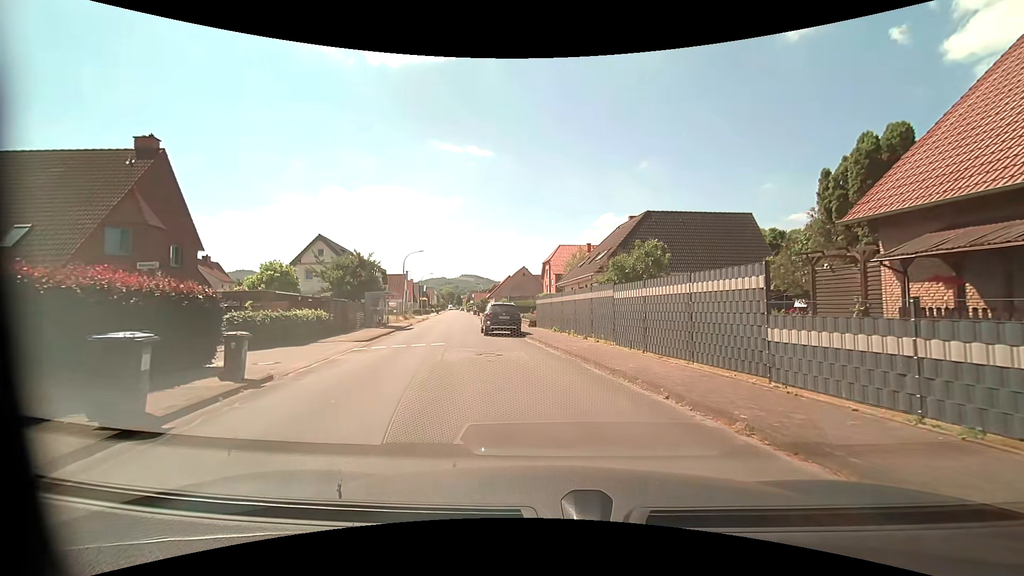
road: residential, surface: asphalt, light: Day
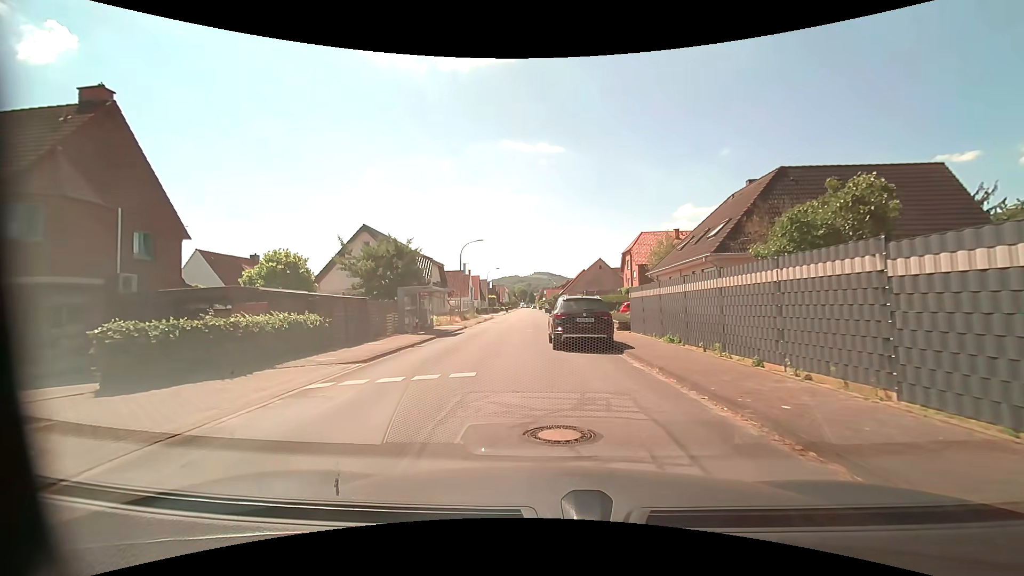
(-0.7, +9.0) m; -9°
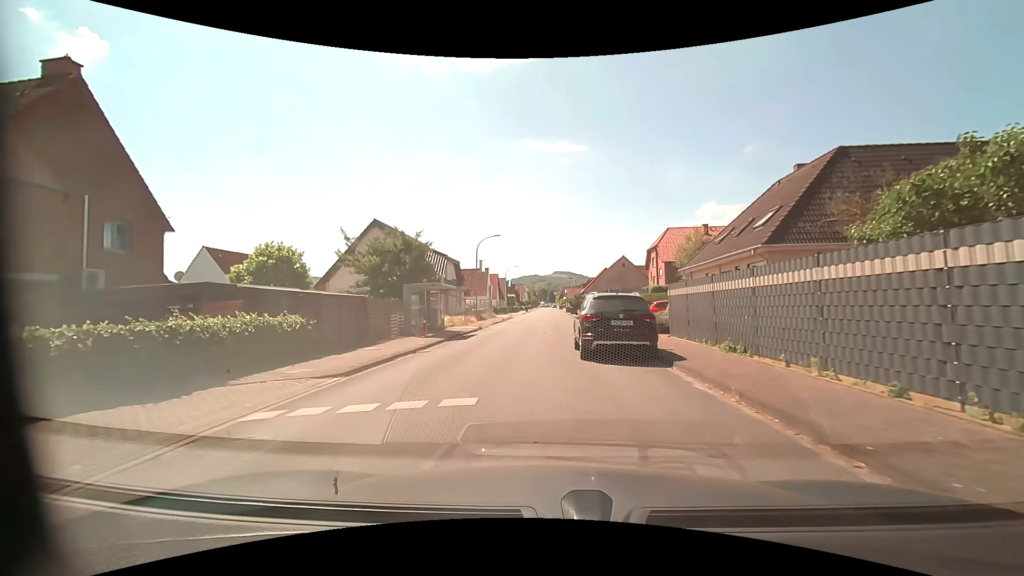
(-0.1, +2.8) m; -2°
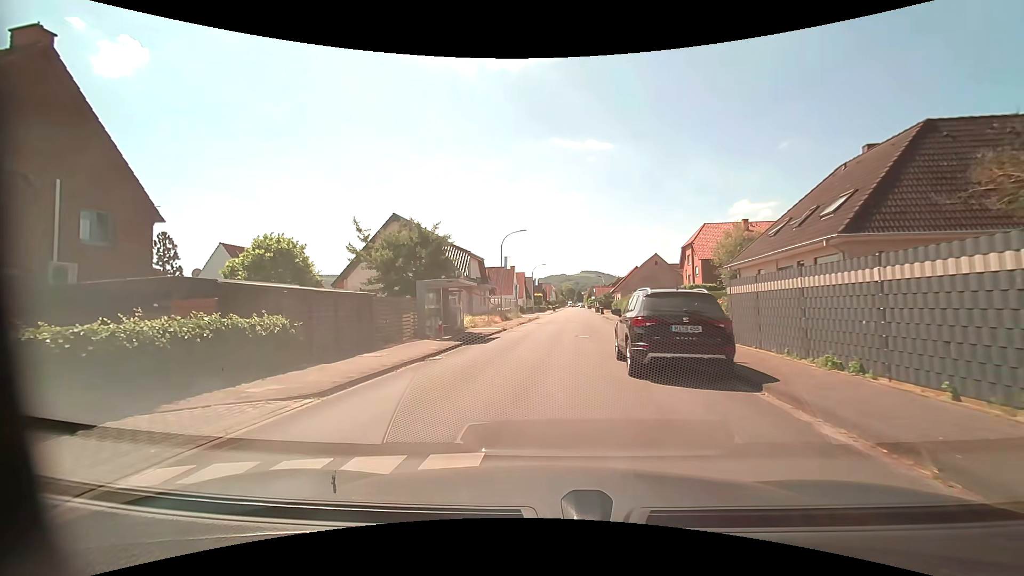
(-0.1, +2.7) m; -5°
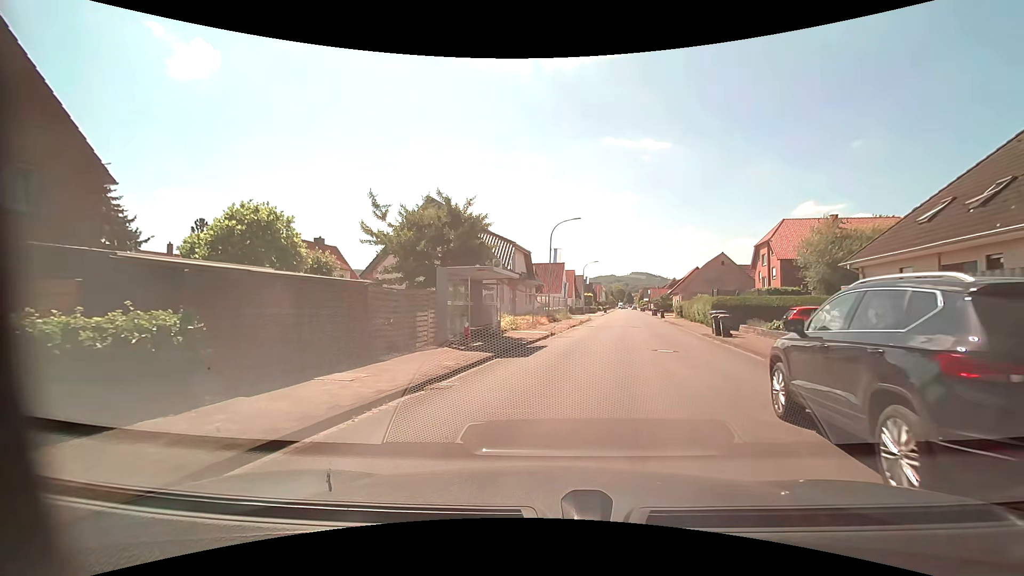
(-0.2, +5.6) m; -5°
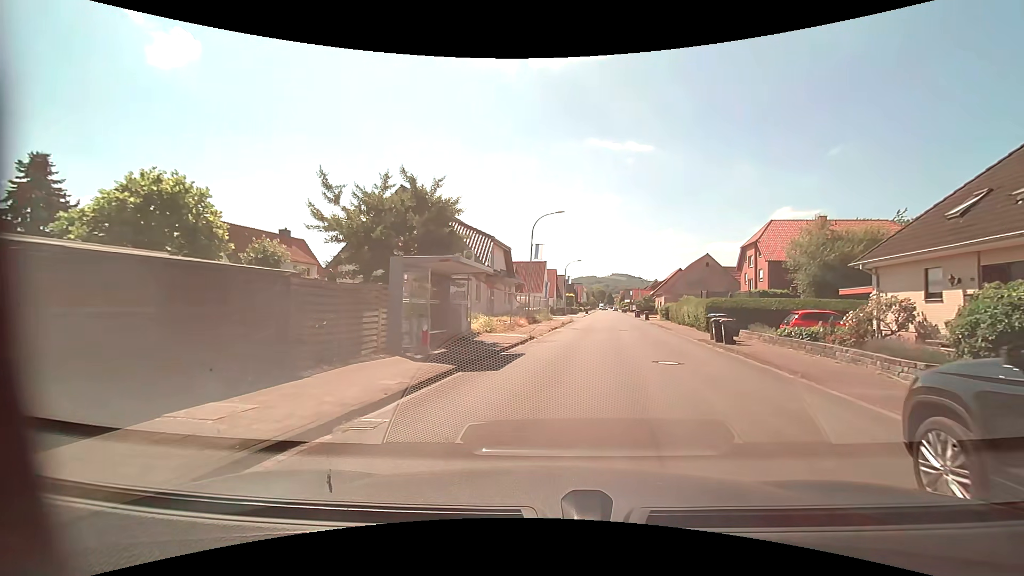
(+0.1, +2.9) m; +3°
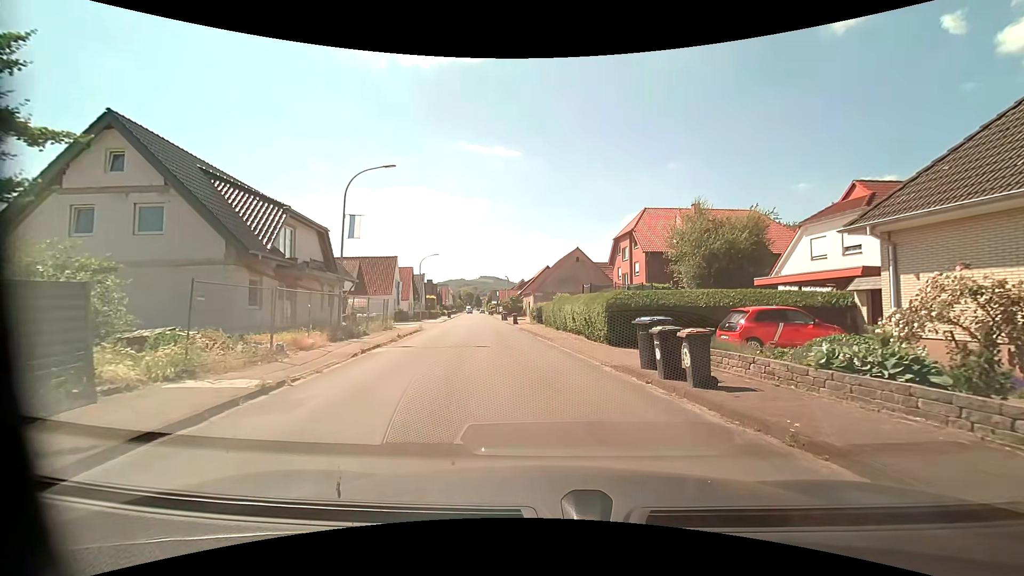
(+1.7, +11.6) m; +15°
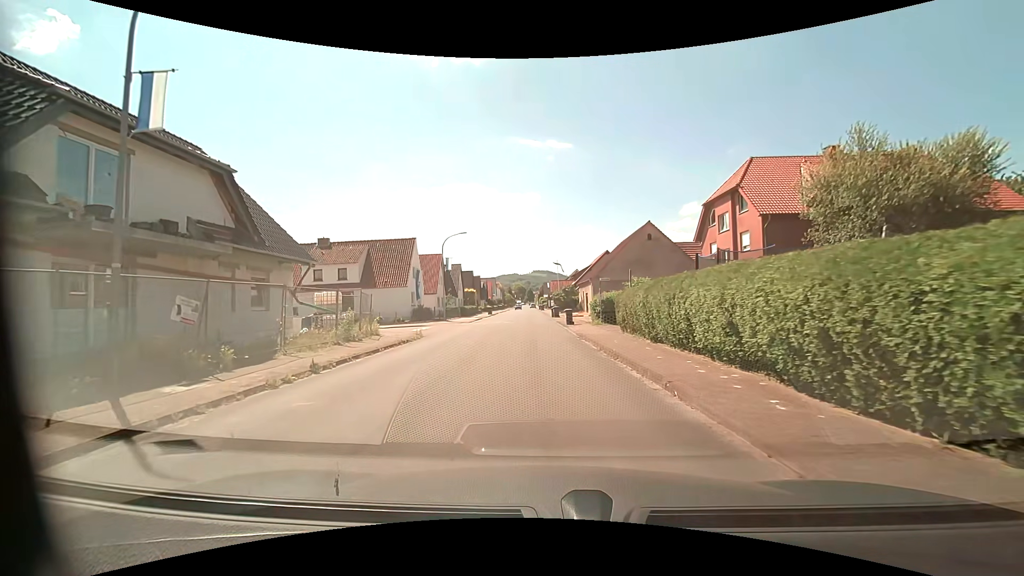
(-0.7, +14.3) m; -6°
(0, +10) (0, +20) (-1, +30) (-1, +40) (-1, +50) (-1, +60) (-2, +70) (-2, +80) (-2, +90) (-3, +100) m
